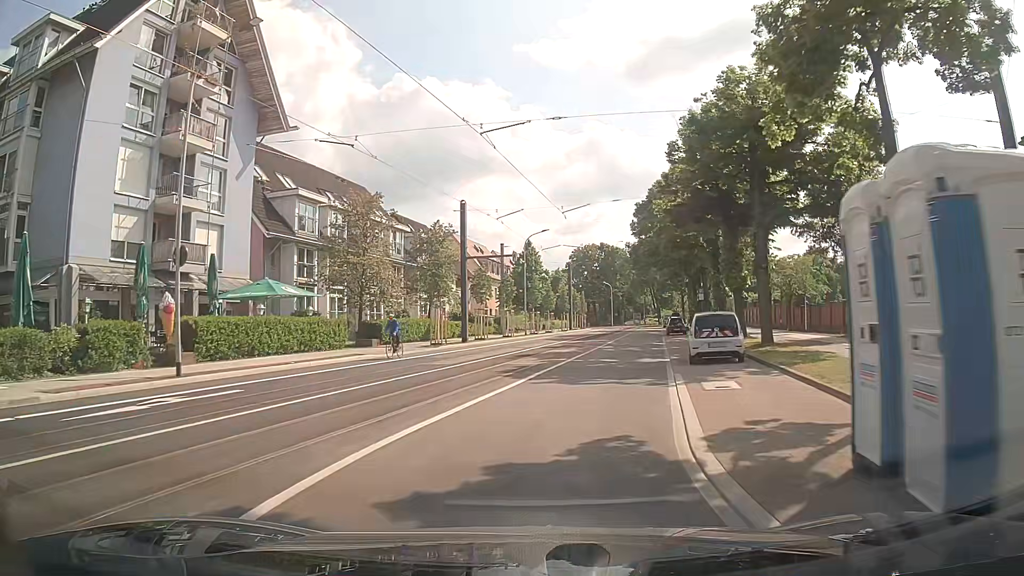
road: secondary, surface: asphalt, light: Day
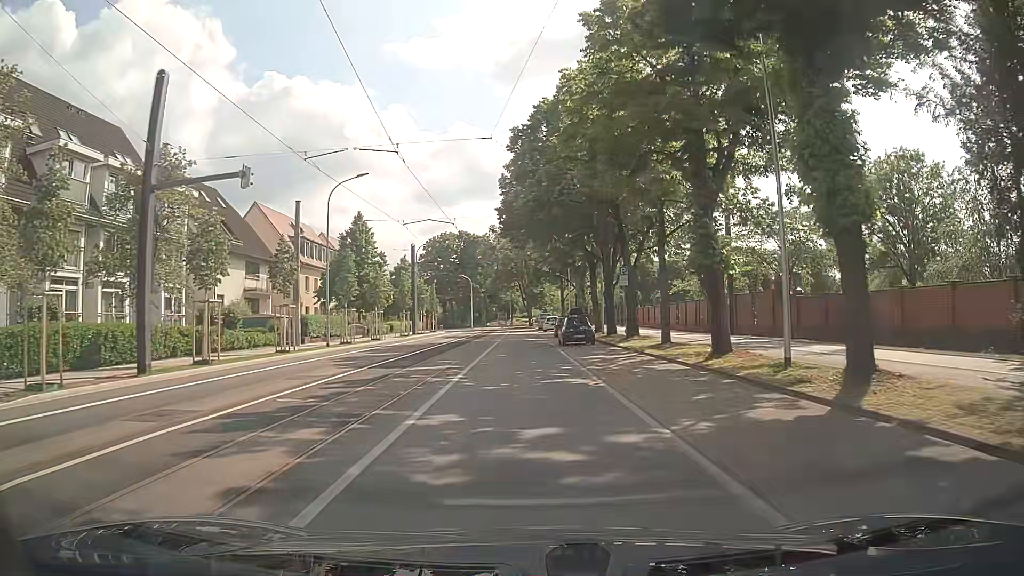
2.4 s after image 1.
(+2.9, +23.6) m; +12°
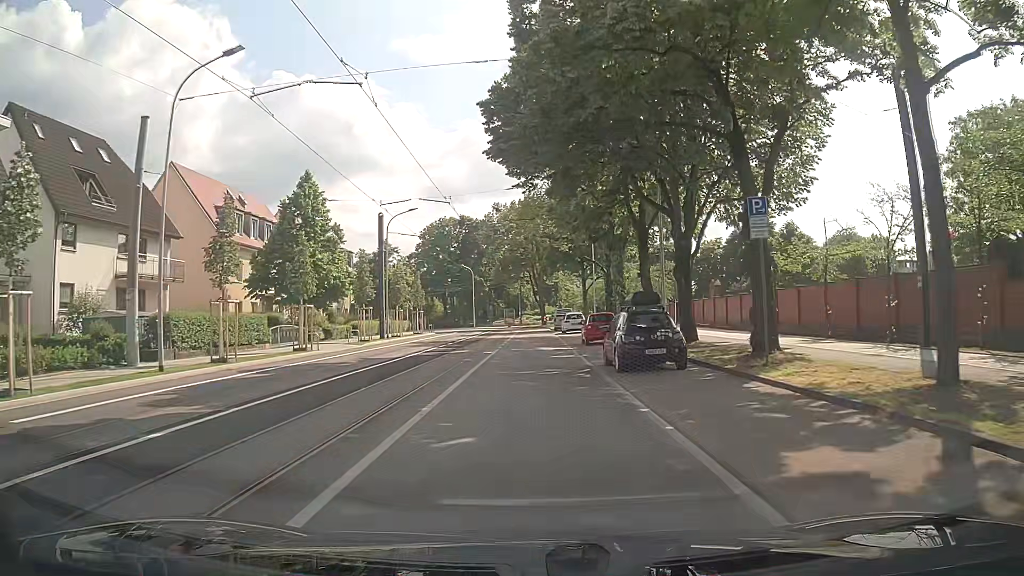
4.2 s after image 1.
(-0.1, +18.4) m; -1°
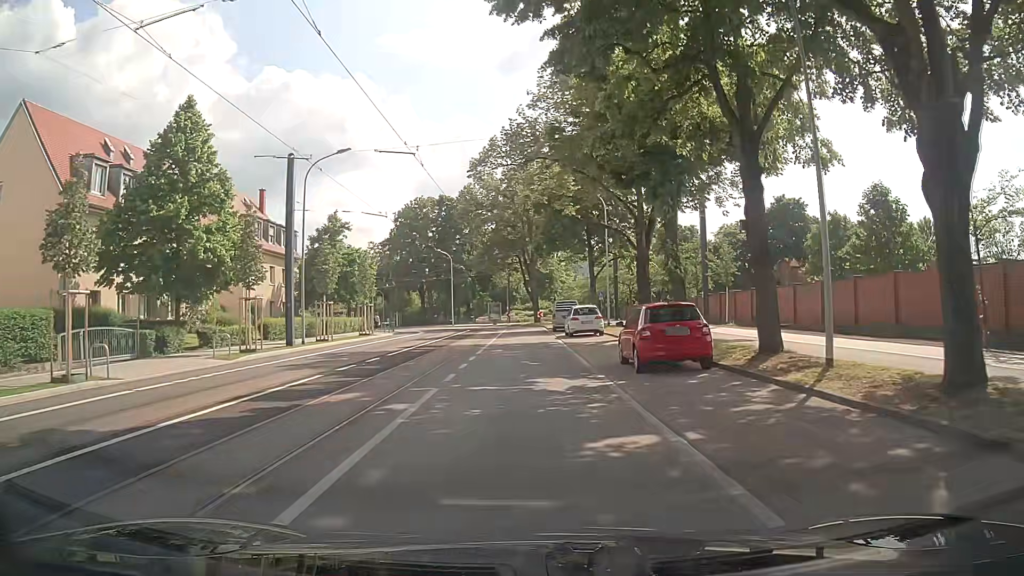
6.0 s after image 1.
(+0.1, +16.6) m; +1°
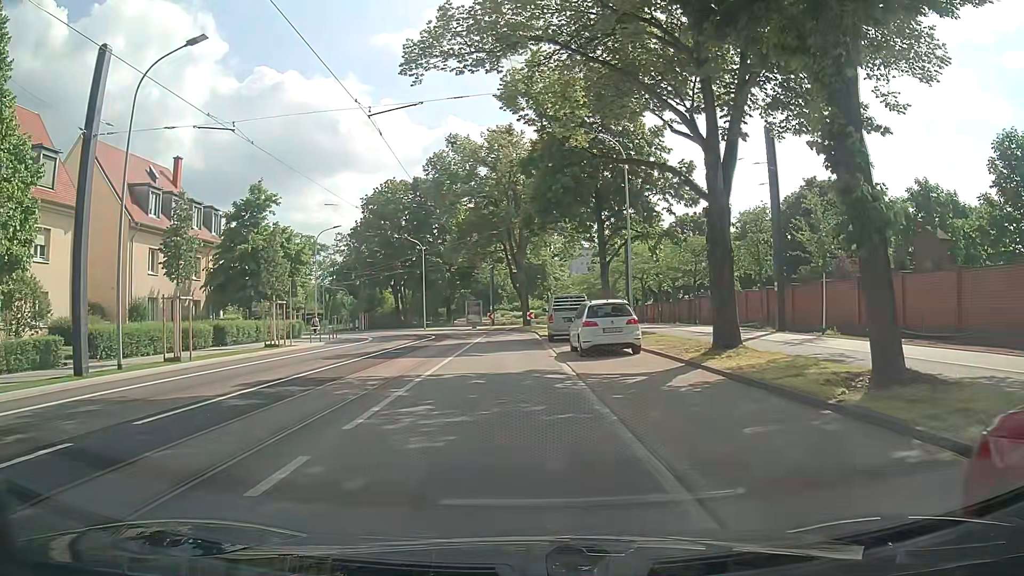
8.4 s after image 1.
(+0.2, +14.1) m; 0°
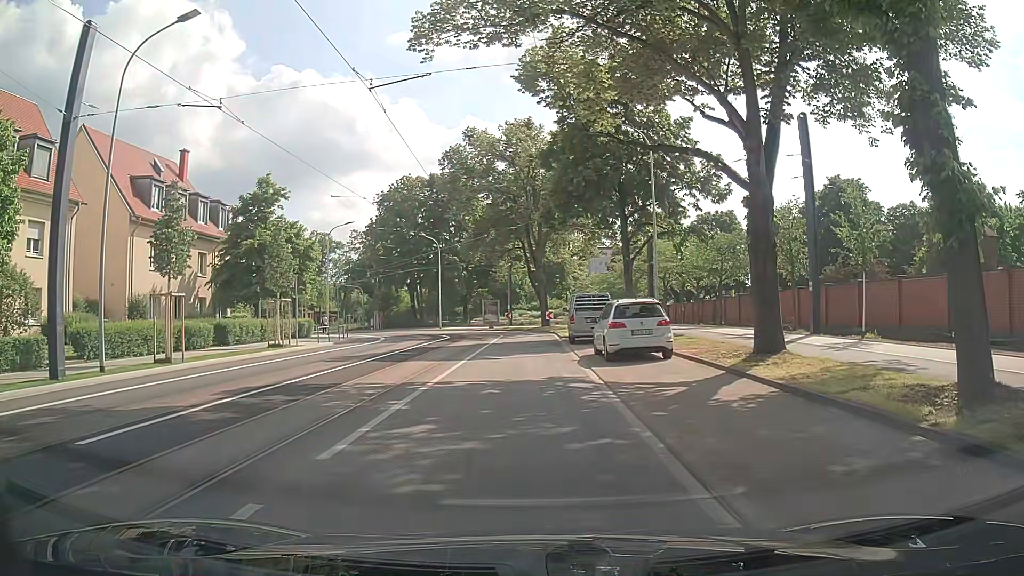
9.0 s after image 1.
(0.0, +1.6) m; 0°
